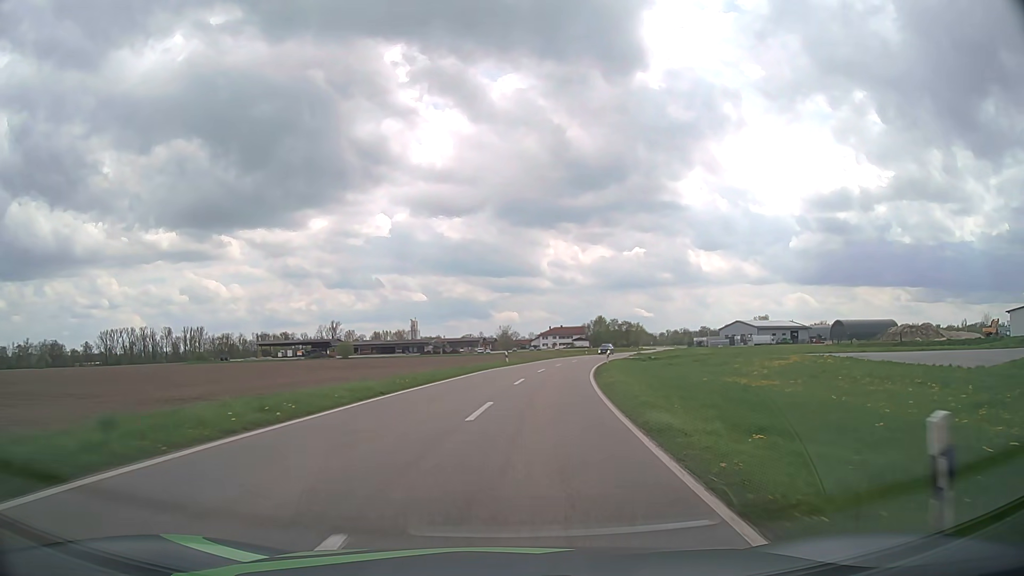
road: tertiary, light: Day
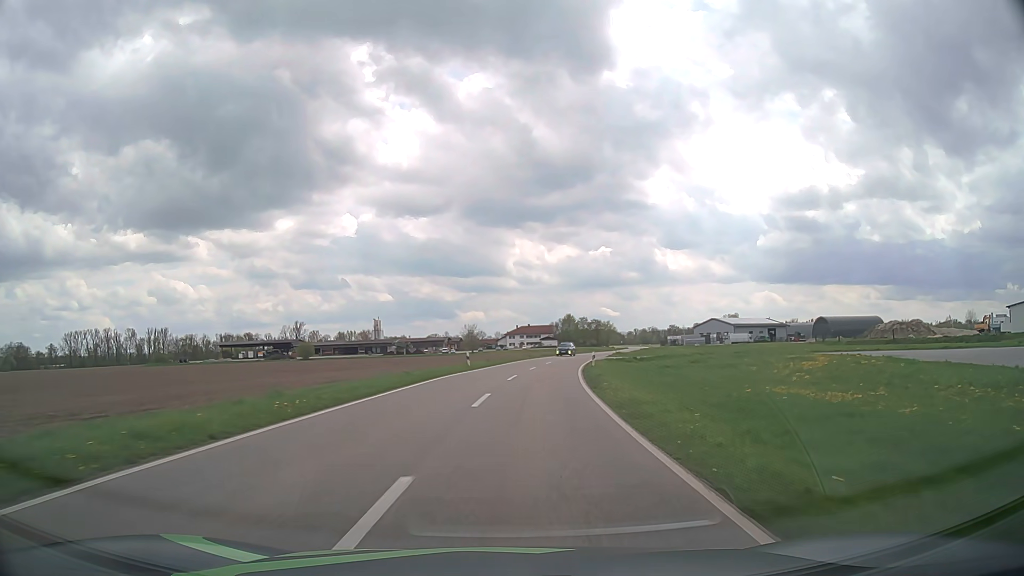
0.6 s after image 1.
(+0.2, +9.8) m; +3°
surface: asphalt
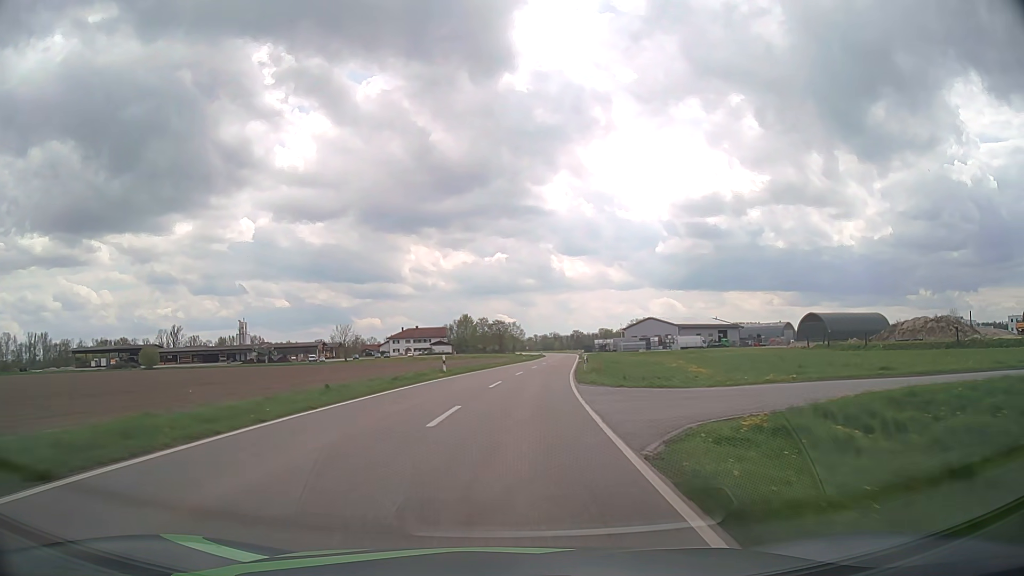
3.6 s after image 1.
(+4.7, +52.0) m; +9°
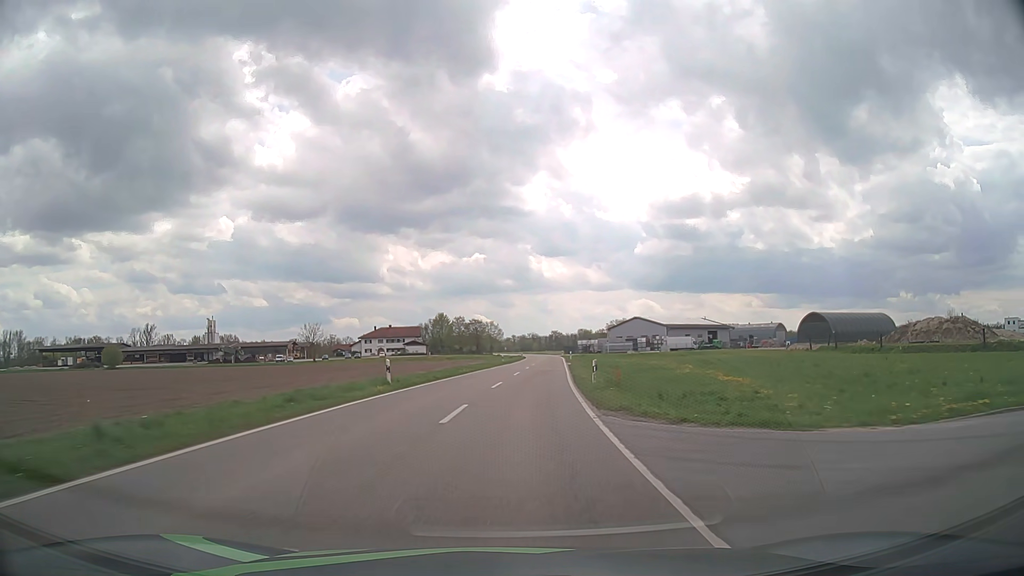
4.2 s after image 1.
(+0.2, +11.1) m; +2°
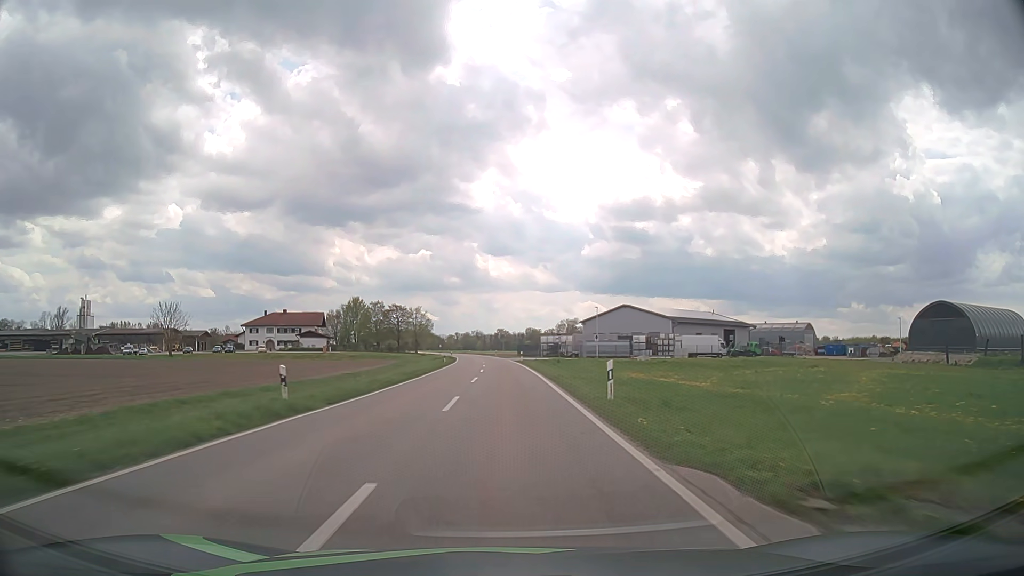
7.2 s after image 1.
(+3.5, +58.5) m; +5°
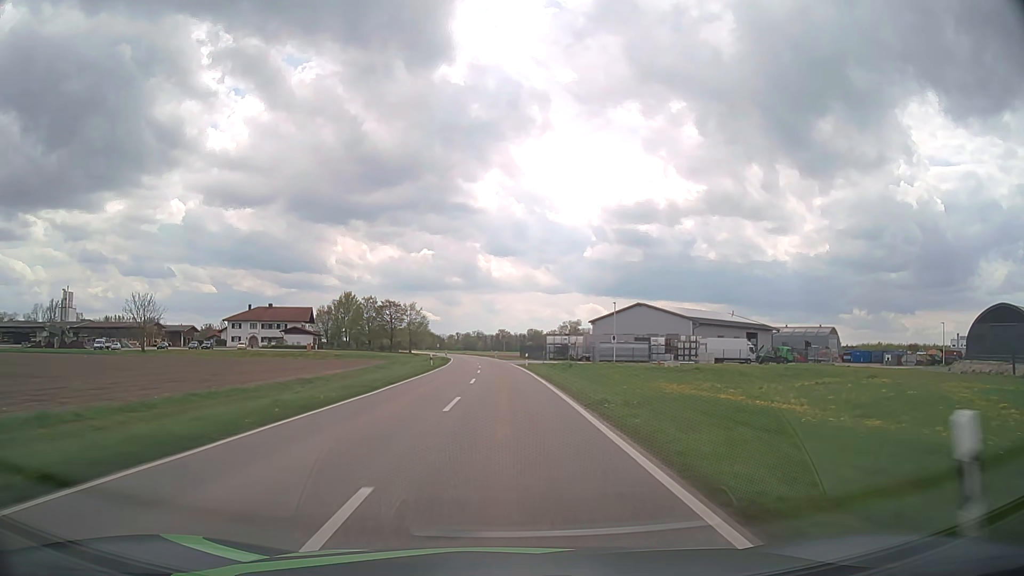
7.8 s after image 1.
(0.0, +12.3) m; 0°
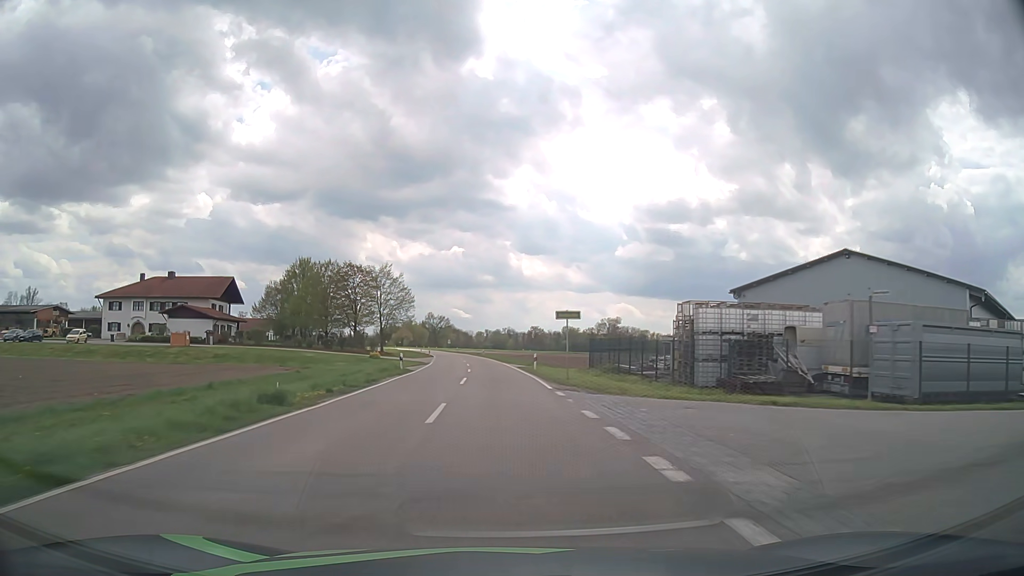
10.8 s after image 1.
(-1.2, +63.4) m; -2°
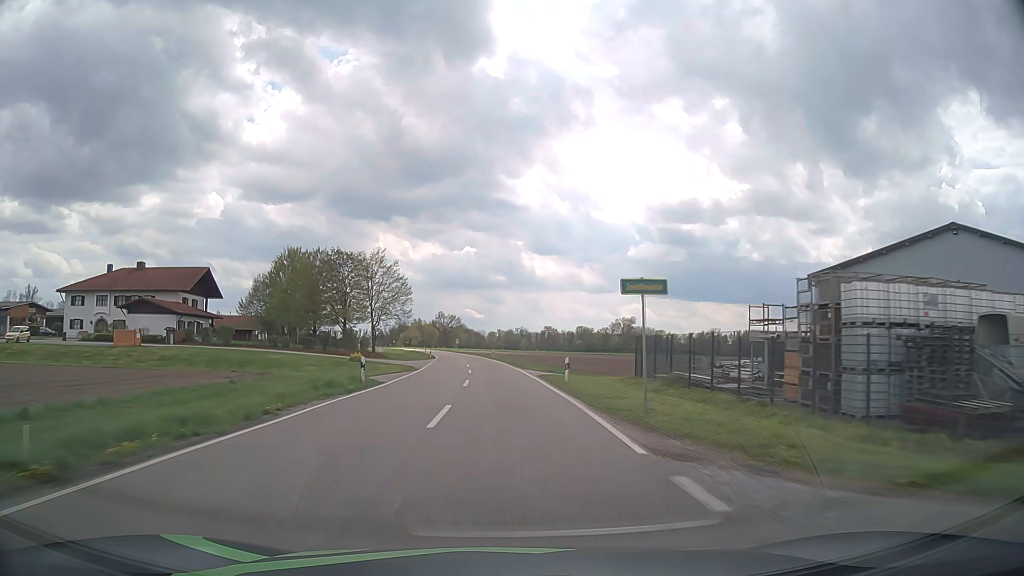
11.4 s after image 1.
(-0.1, +13.0) m; -1°
(0, +10) (0, +20) (-1, +30) (-1, +40) (-2, +50) (-2, +60) (-3, +70) (-4, +80) (-5, +90) (-6, +100) m
